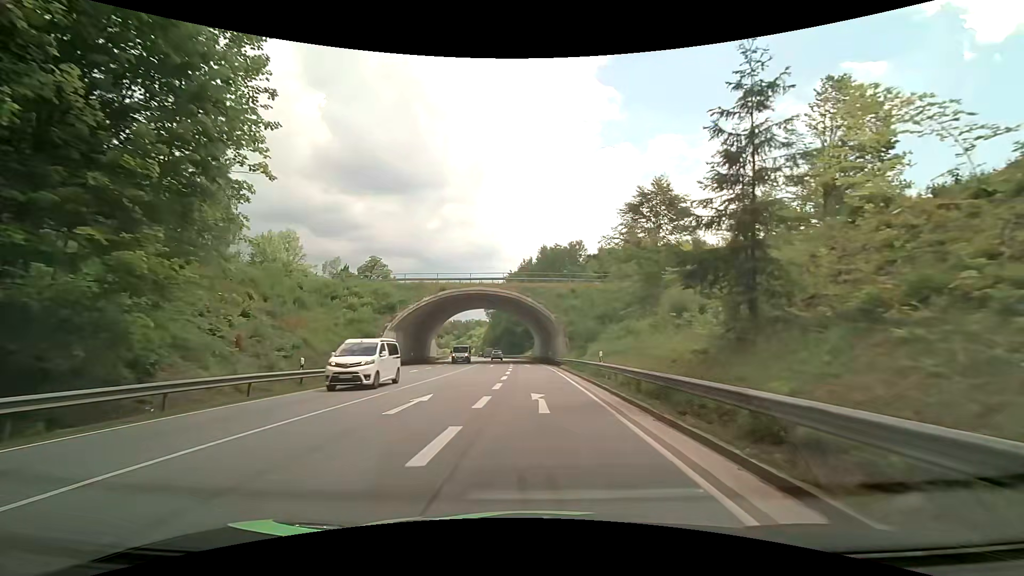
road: primary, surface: asphalt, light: Day
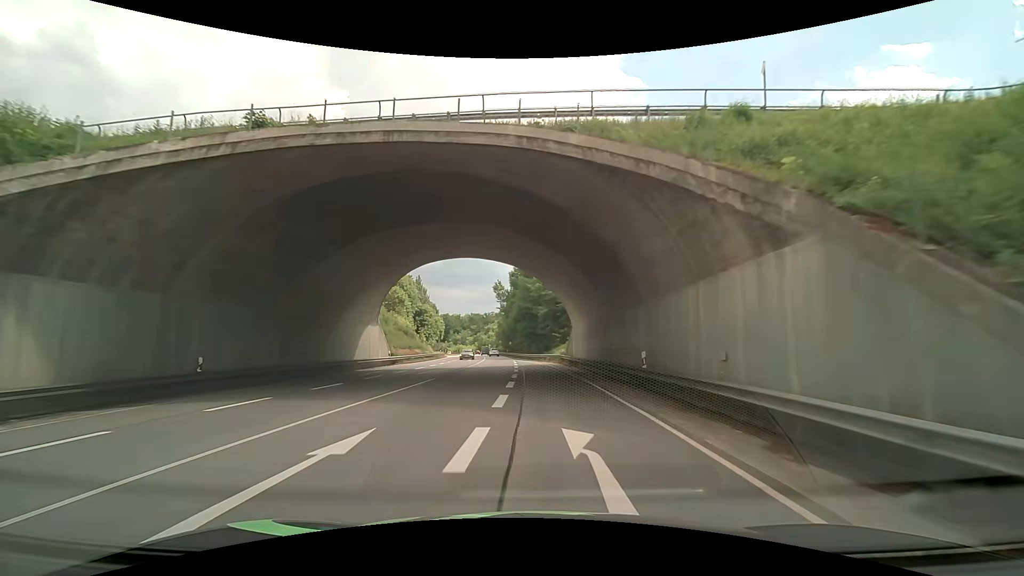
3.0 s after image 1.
(-0.9, +43.2) m; -3°
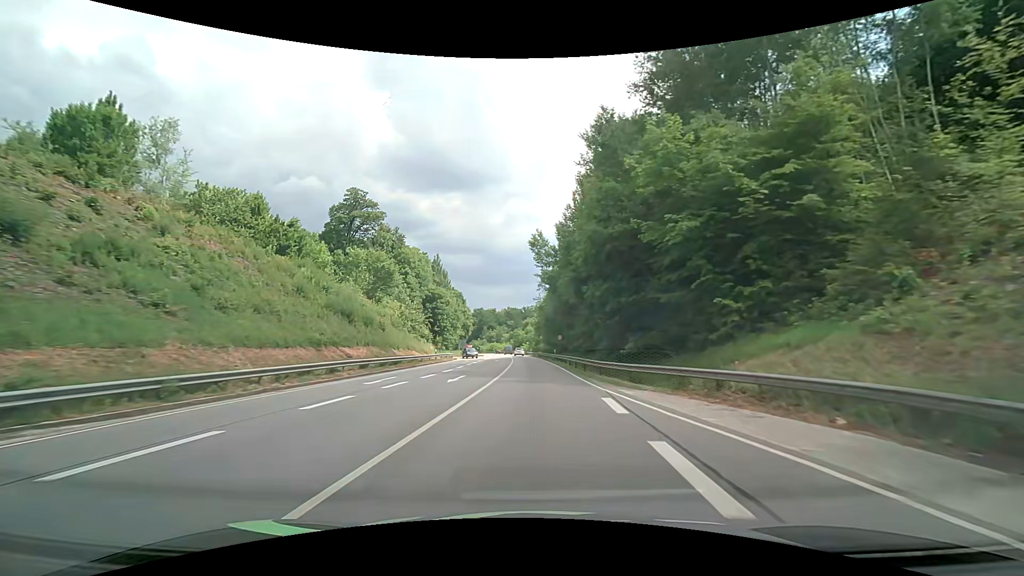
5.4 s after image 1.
(-2.9, +43.6) m; -5°
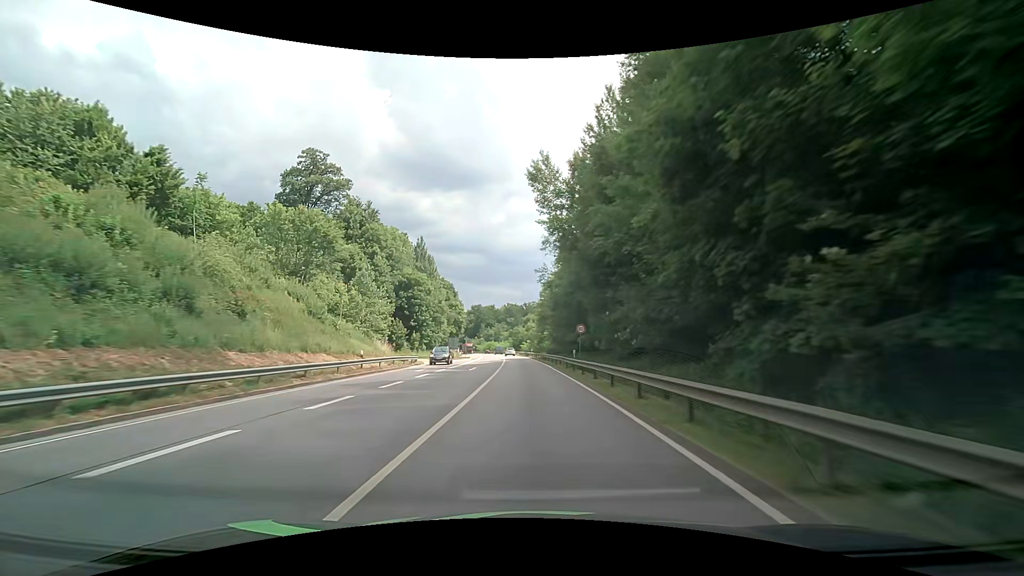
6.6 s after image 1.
(0.0, +24.1) m; 0°
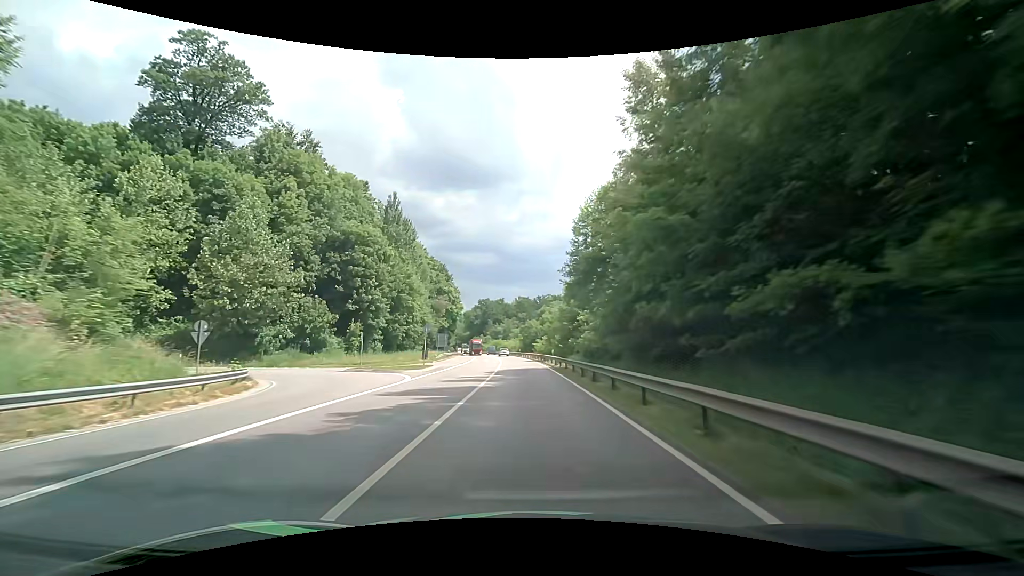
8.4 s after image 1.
(-0.5, +37.5) m; -2°
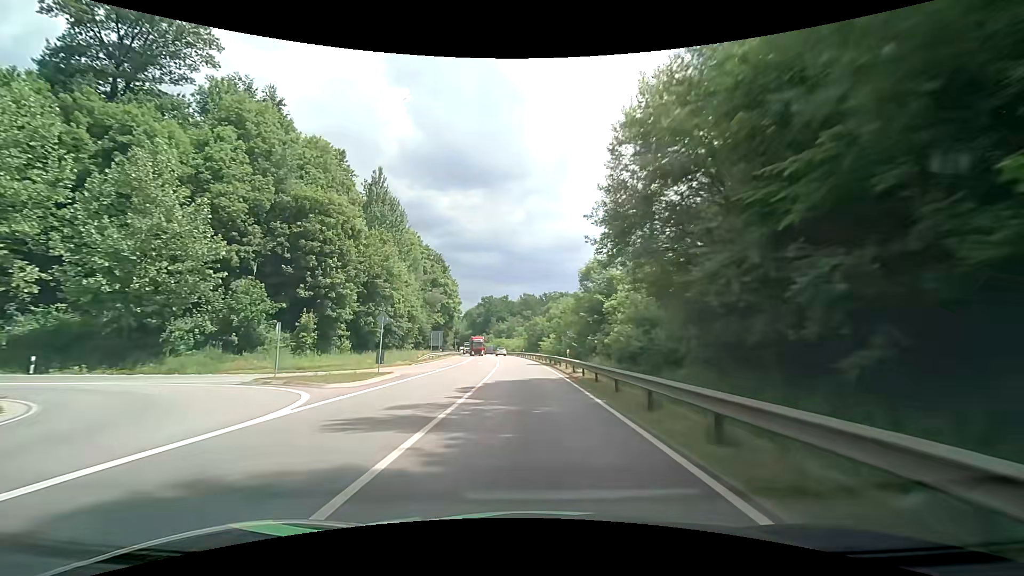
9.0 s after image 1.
(0.0, +12.8) m; 0°
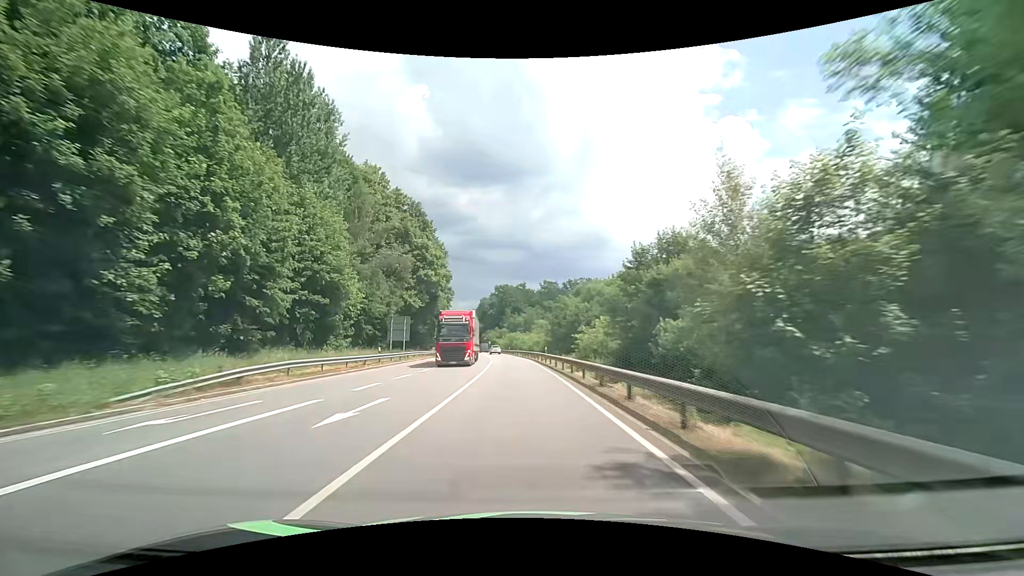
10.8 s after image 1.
(-0.9, +39.0) m; -3°
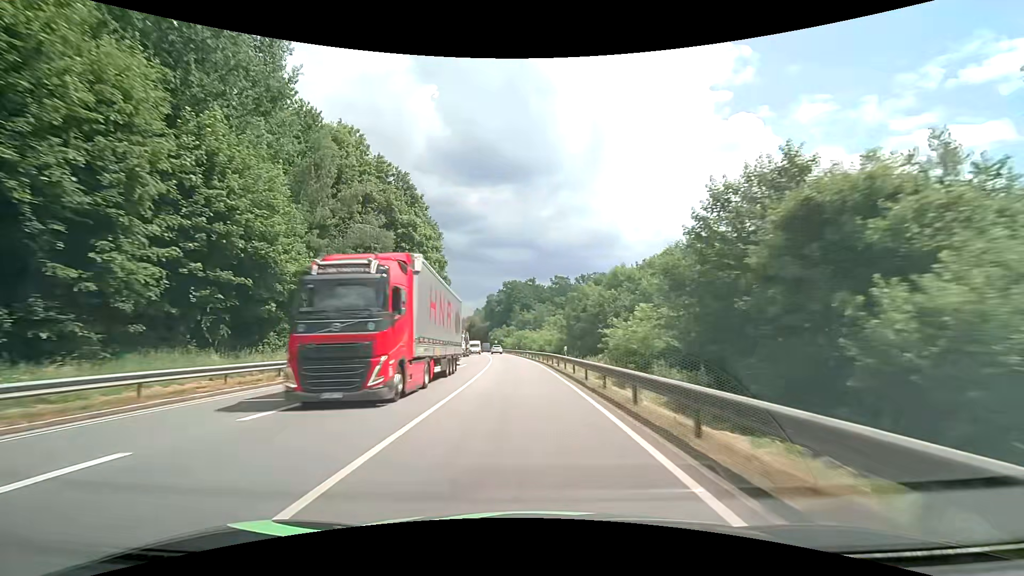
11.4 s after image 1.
(-0.1, +12.9) m; -1°
(0, +10) (0, +20) (-1, +30) (-1, +40) (-2, +50) (-3, +60) (-4, +70) (-5, +80) (-6, +90) (-7, +100) m
